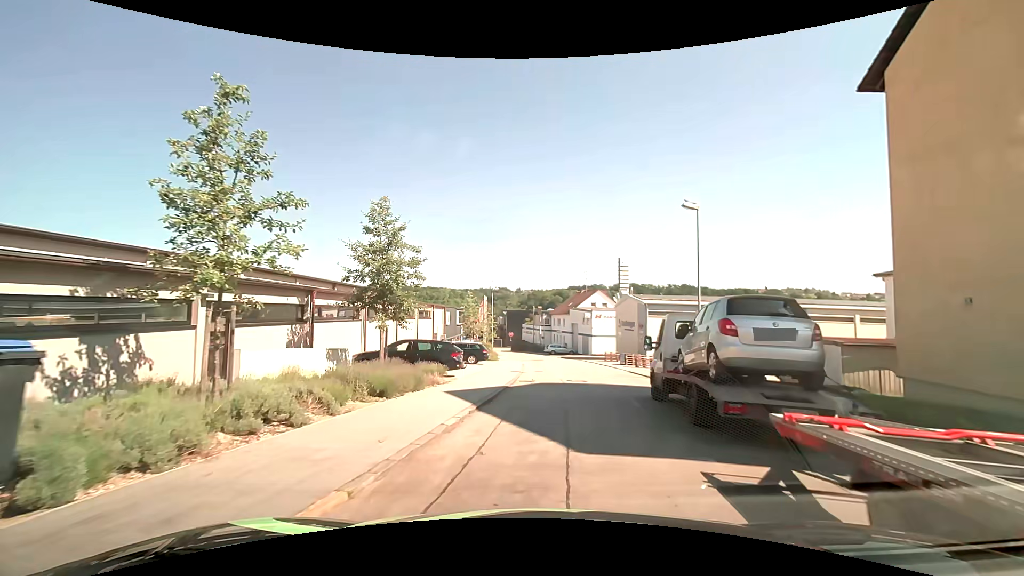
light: Day
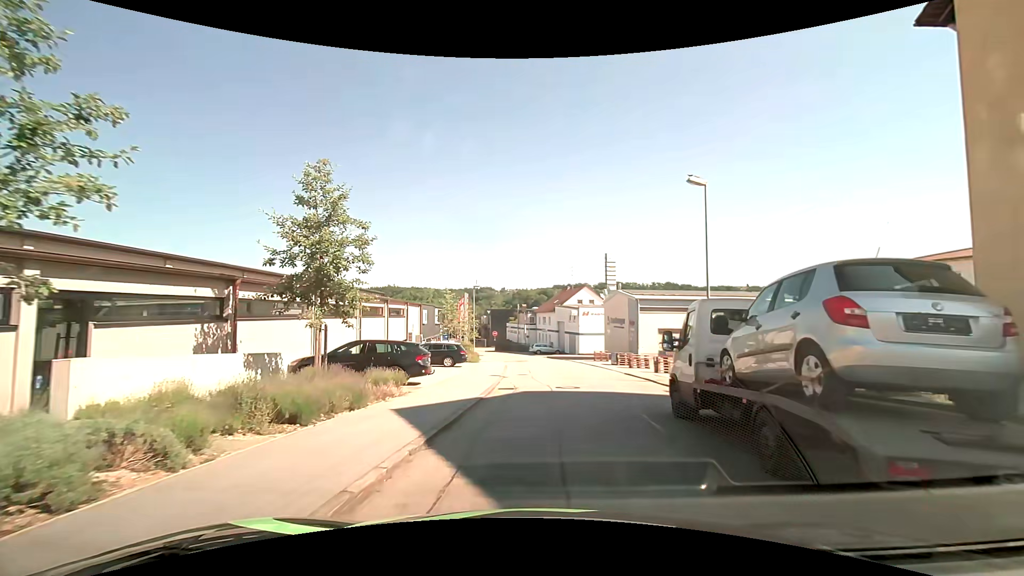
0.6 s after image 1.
(0.0, +3.5) m; +1°
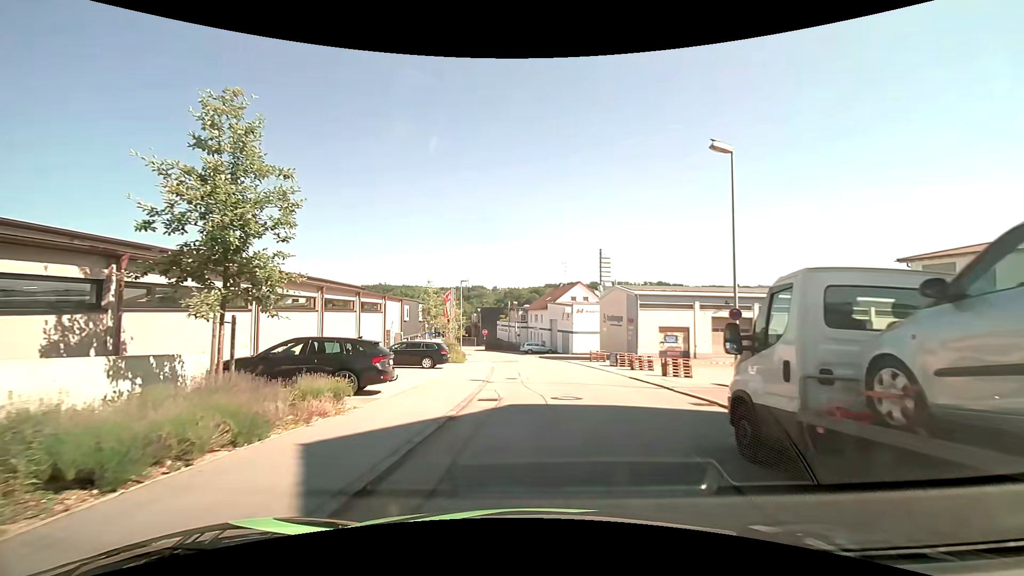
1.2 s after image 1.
(0.0, +3.6) m; +1°
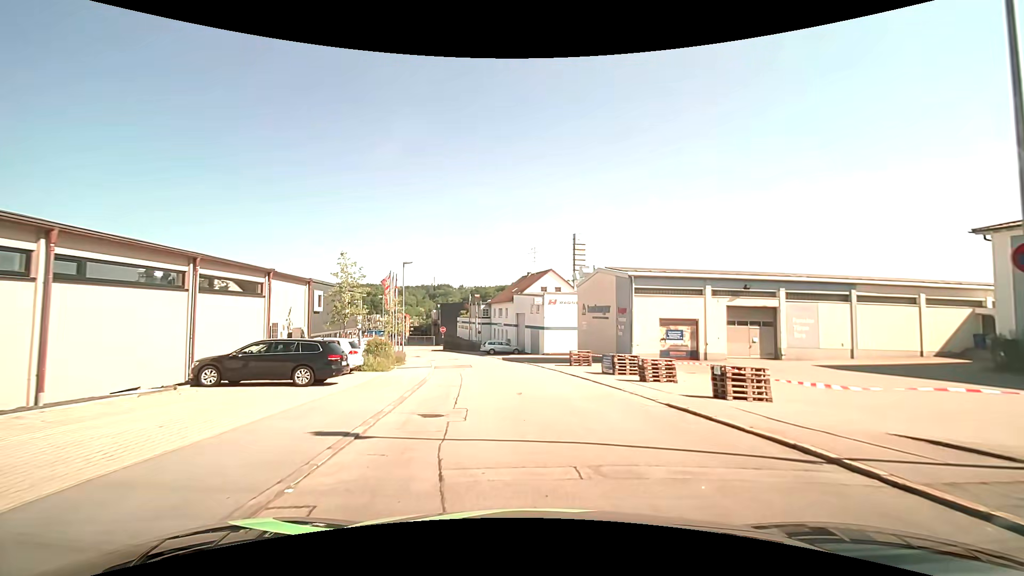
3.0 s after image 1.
(+0.3, +11.0) m; +4°
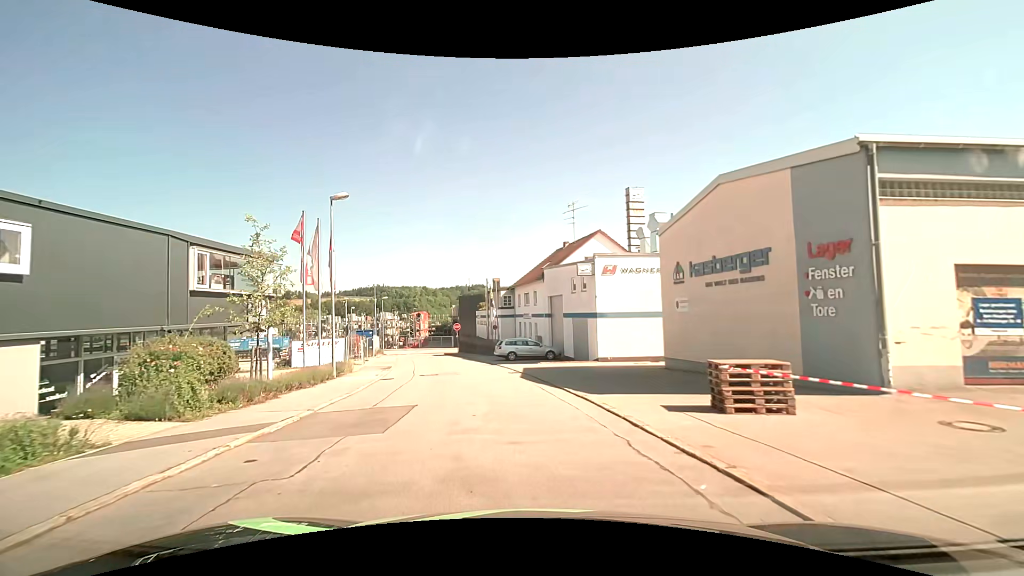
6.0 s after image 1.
(-0.2, +20.3) m; -4°
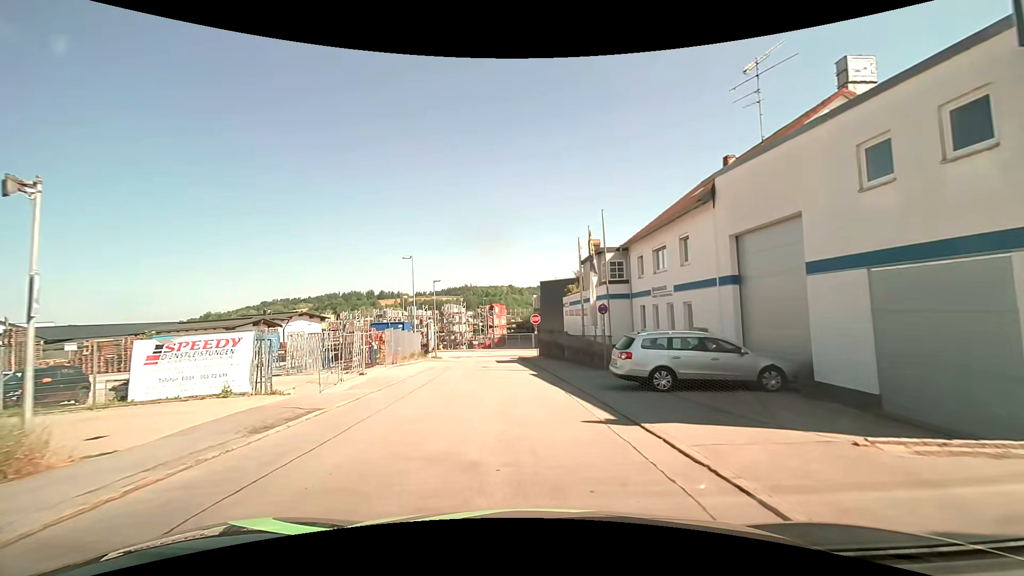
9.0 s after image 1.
(-2.1, +21.5) m; -10°
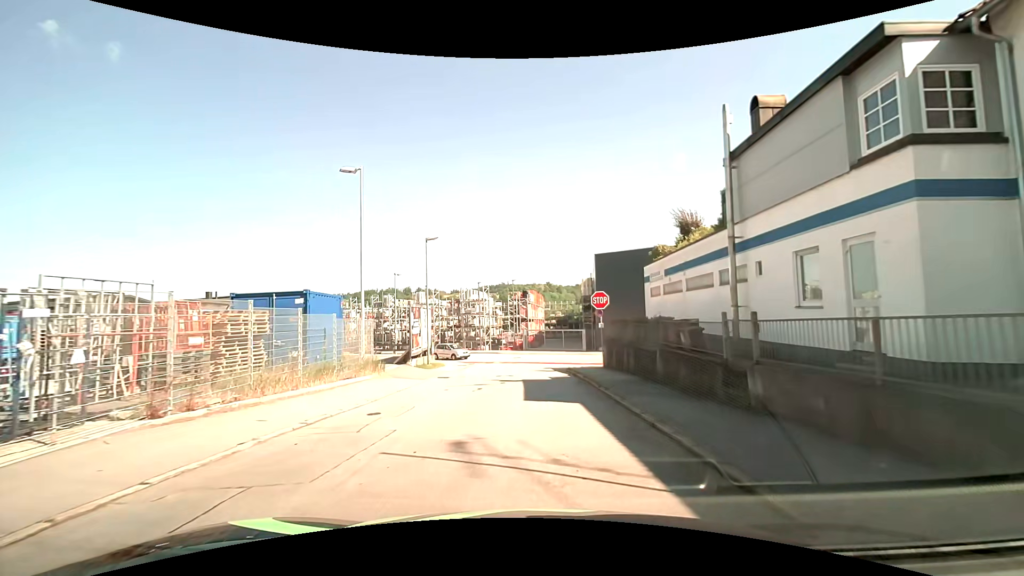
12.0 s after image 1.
(-1.3, +21.2) m; -4°
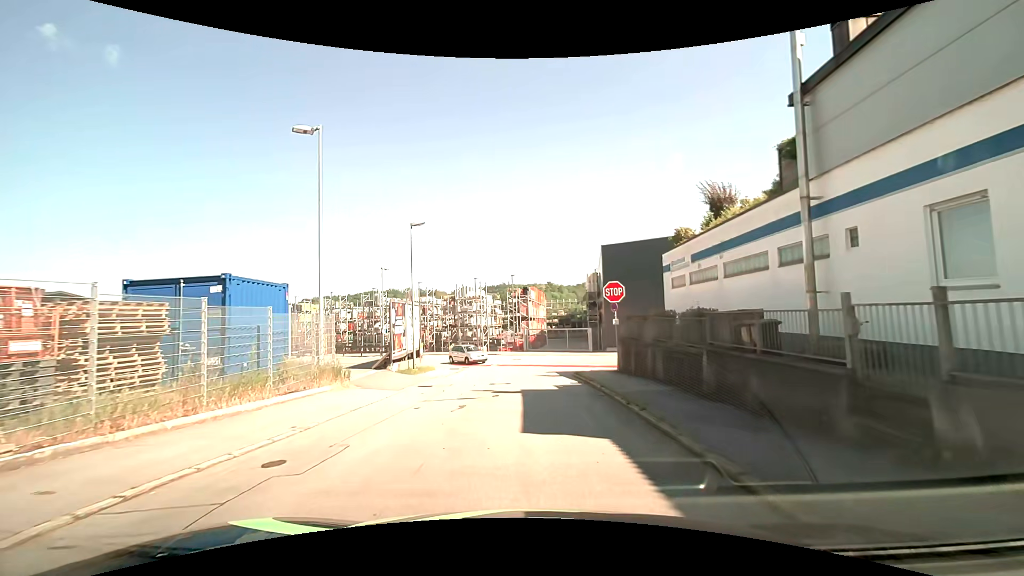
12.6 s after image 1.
(0.0, +4.1) m; 0°
